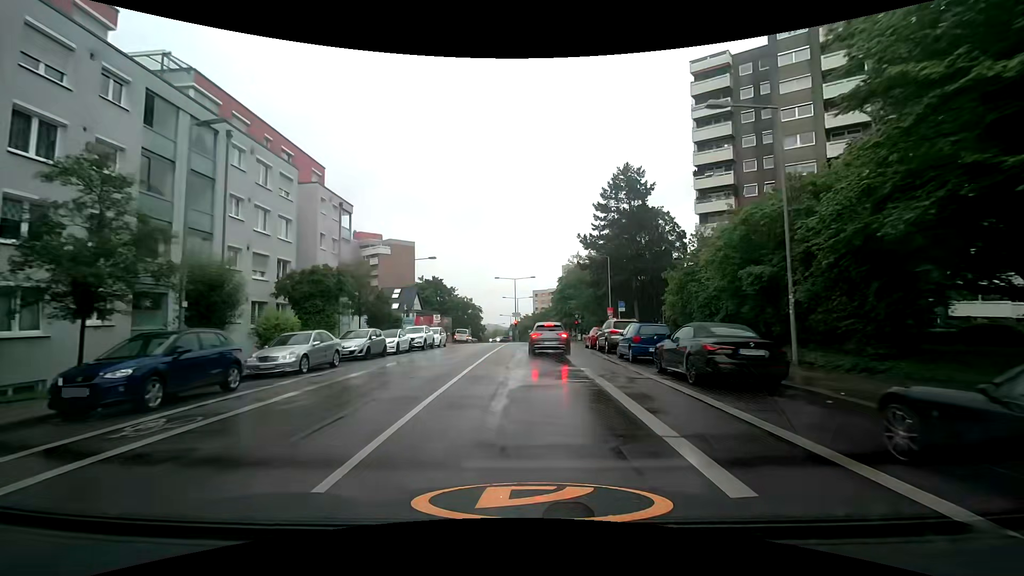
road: secondary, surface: asphalt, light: Day
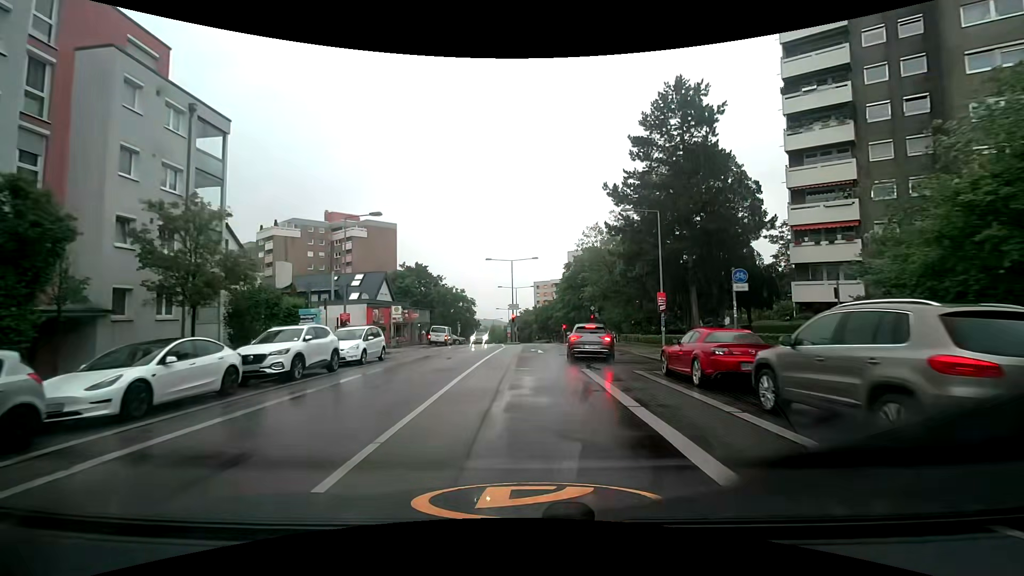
(-0.2, +18.3) m; -2°
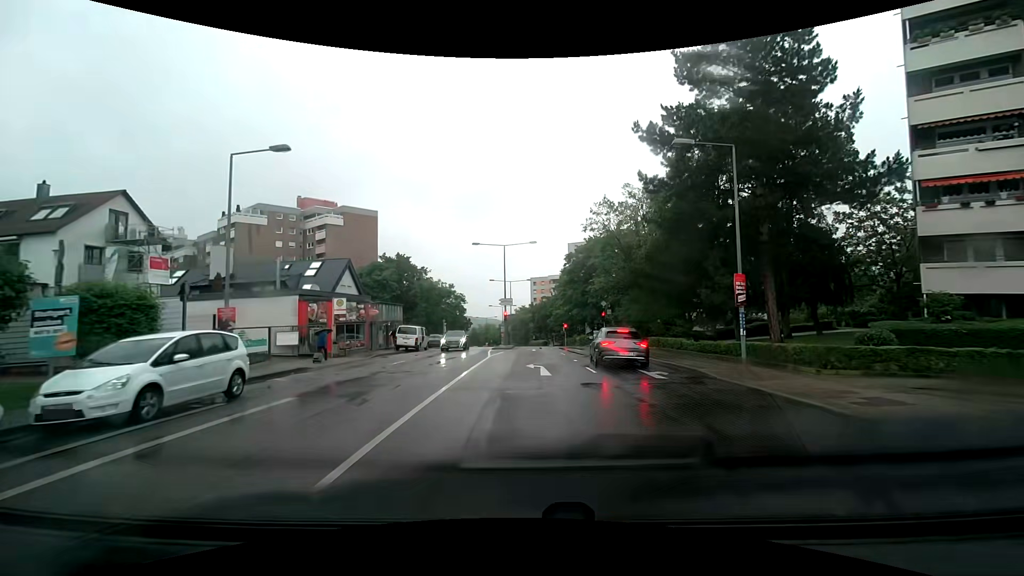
(+0.2, +11.5) m; +2°
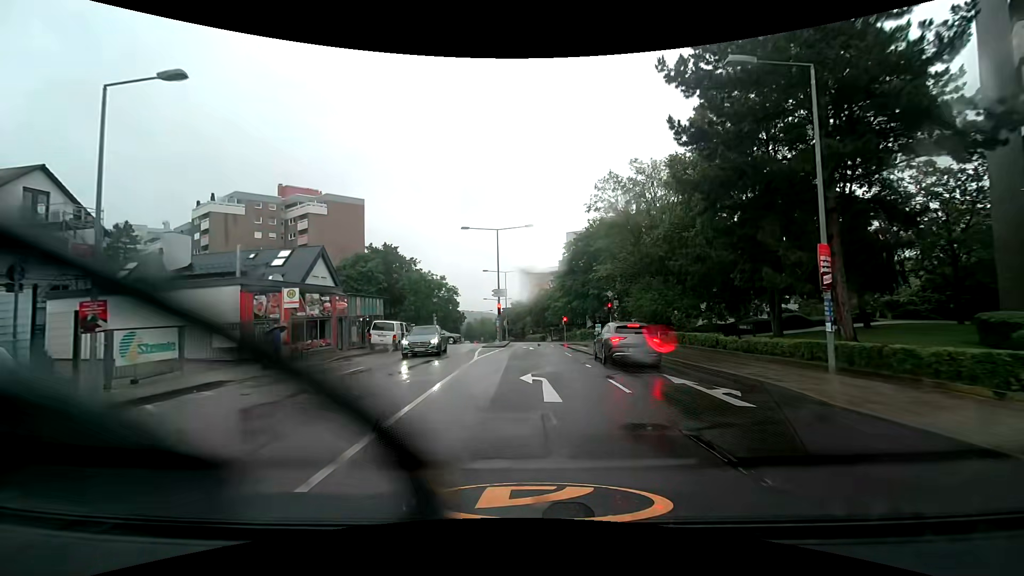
(0.0, +5.5) m; 0°
